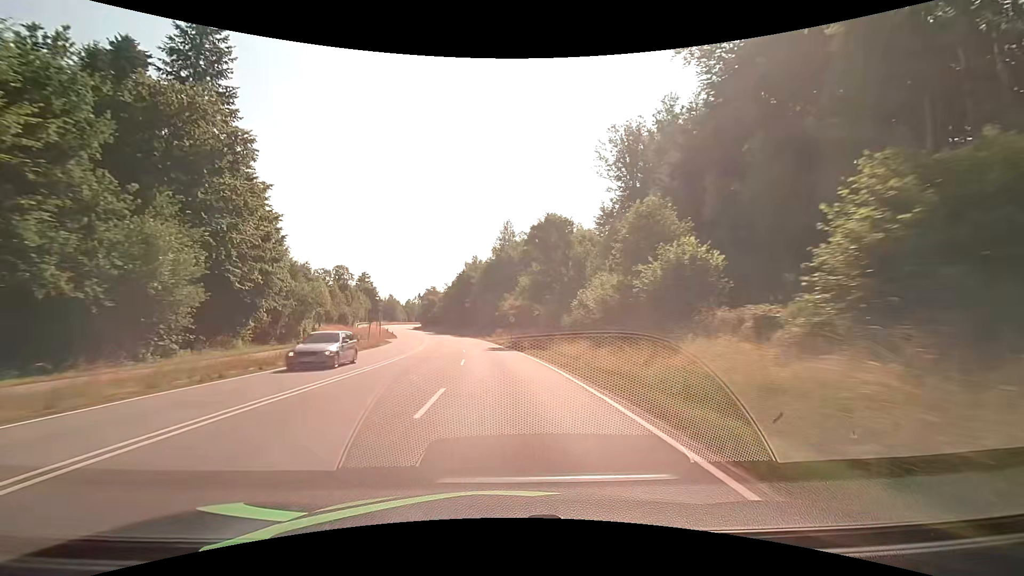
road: secondary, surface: asphalt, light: Day
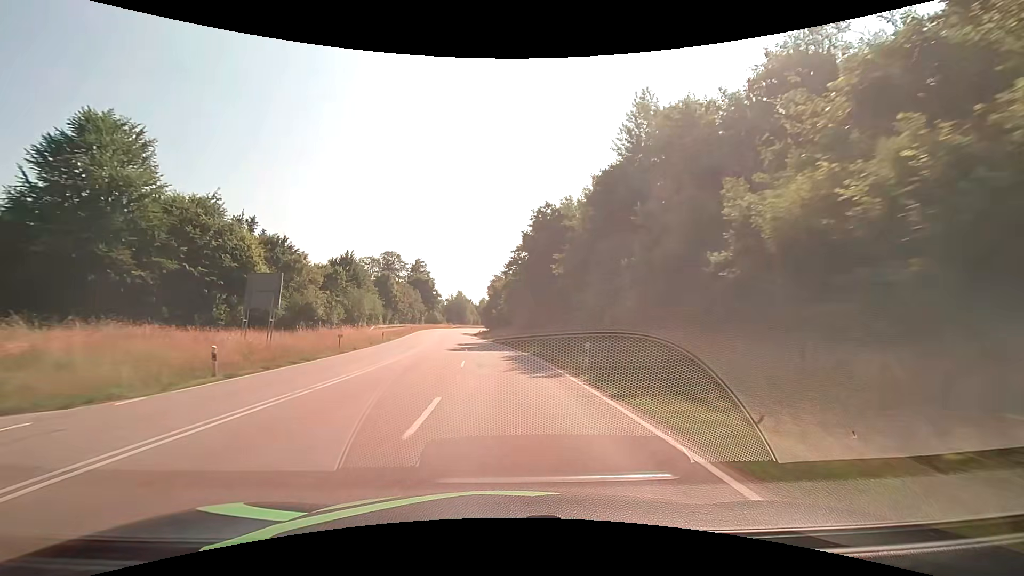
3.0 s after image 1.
(-4.7, +61.4) m; -10°
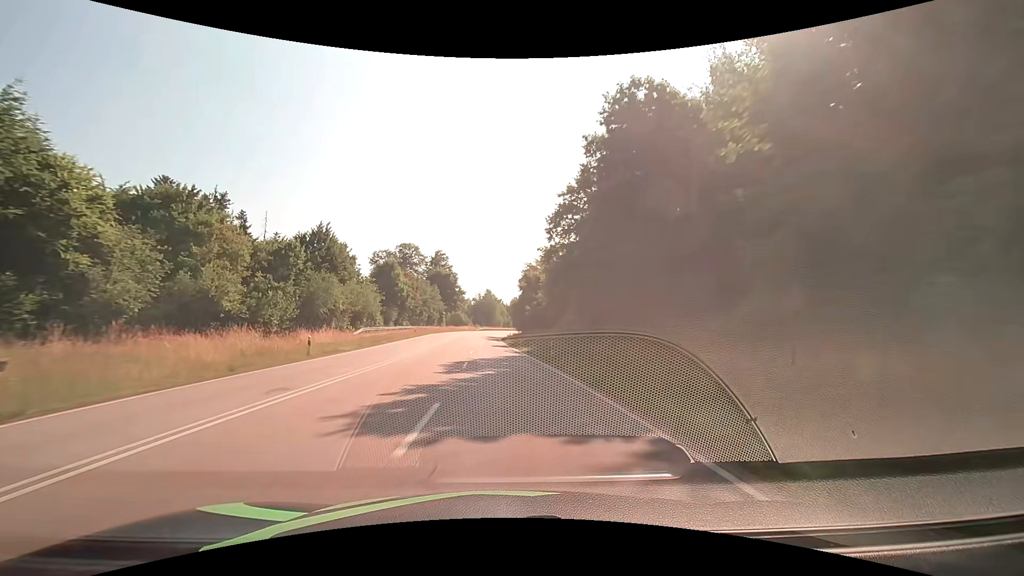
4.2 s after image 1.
(-0.7, +25.0) m; -4°
(0, +10) (0, +20) (-1, +30) (-1, +40) (-2, +50) (-3, +60) (-3, +70) (-3, +80) (-3, +90) (-3, +100) m
